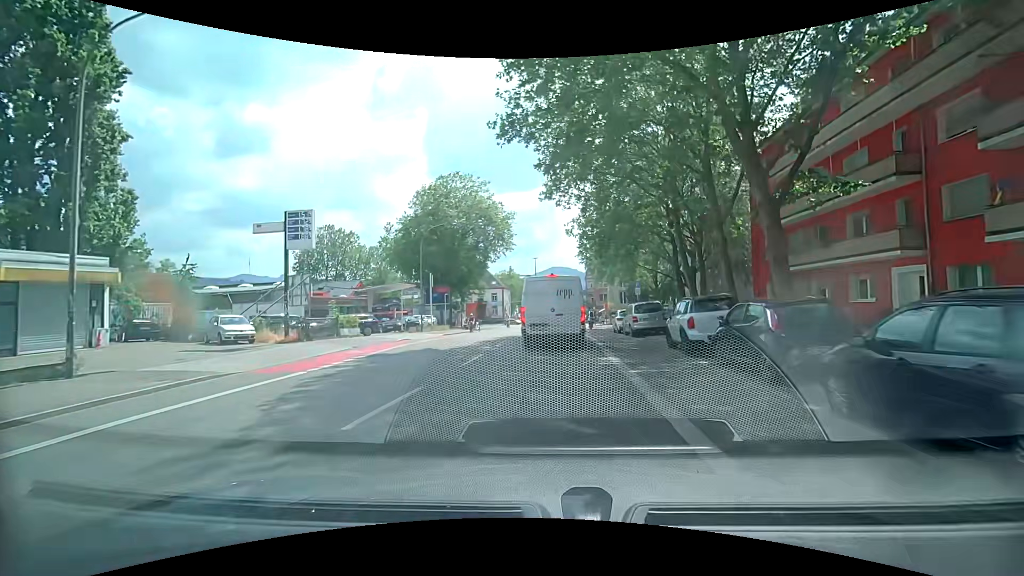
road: secondary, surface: asphalt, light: Day
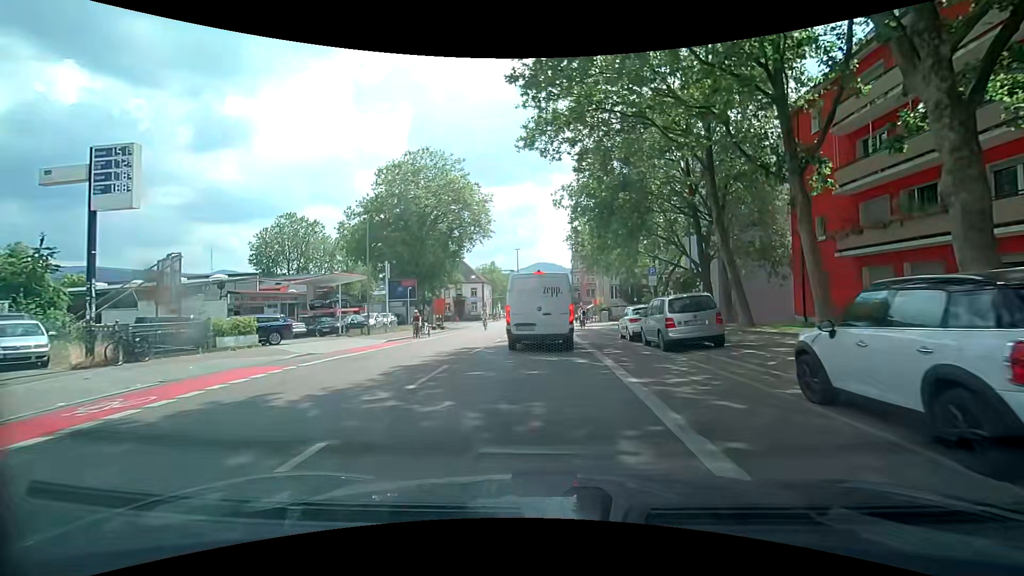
(+0.1, +9.4) m; +1°
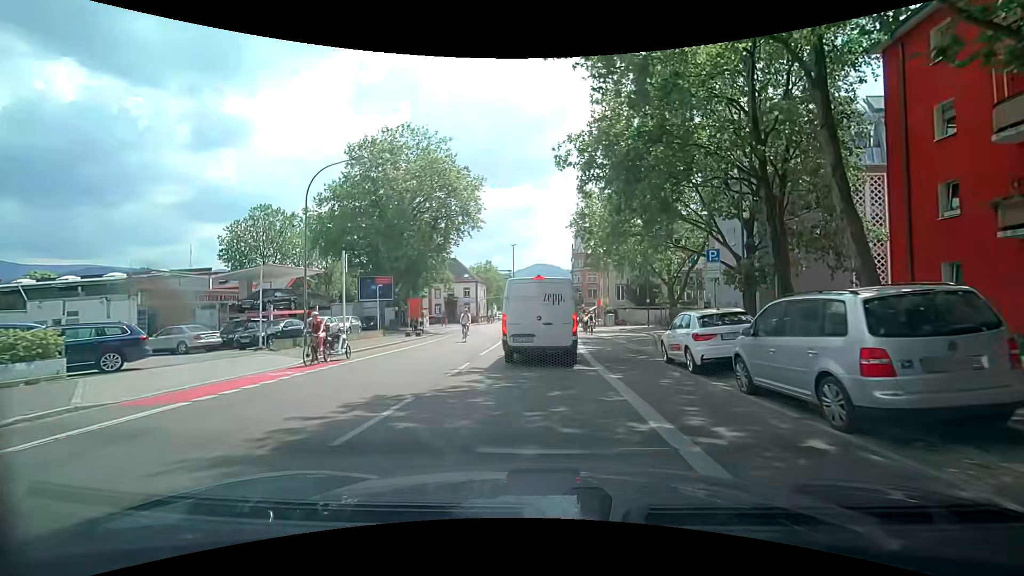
(+0.1, +8.8) m; +1°
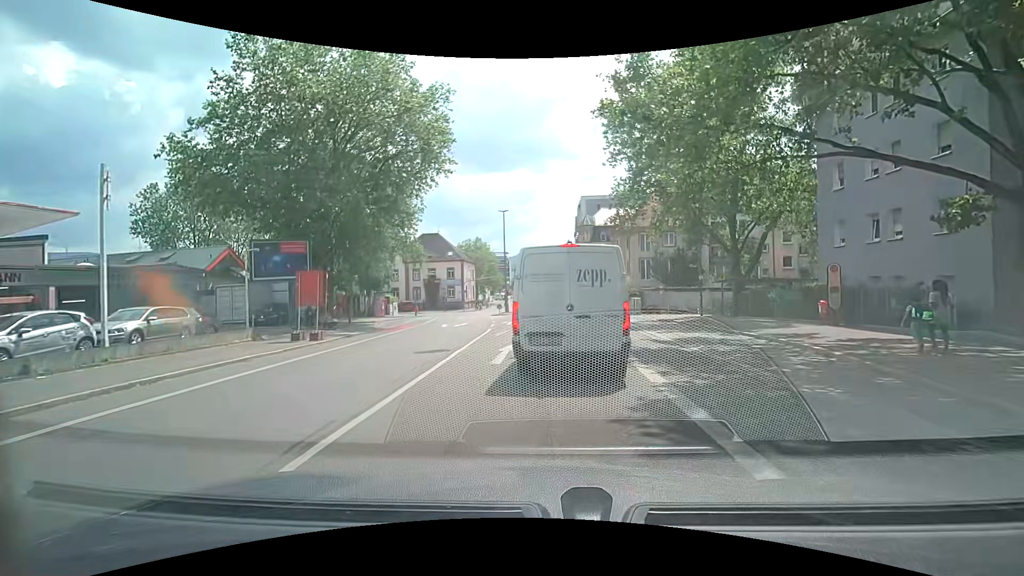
(-0.3, +18.3) m; 0°
